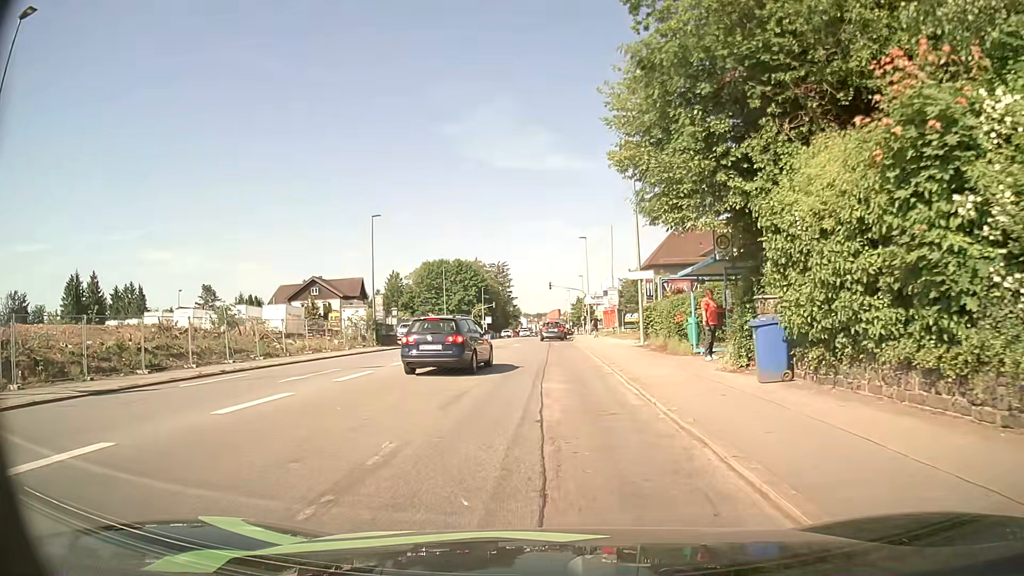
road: tertiary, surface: asphalt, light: Day
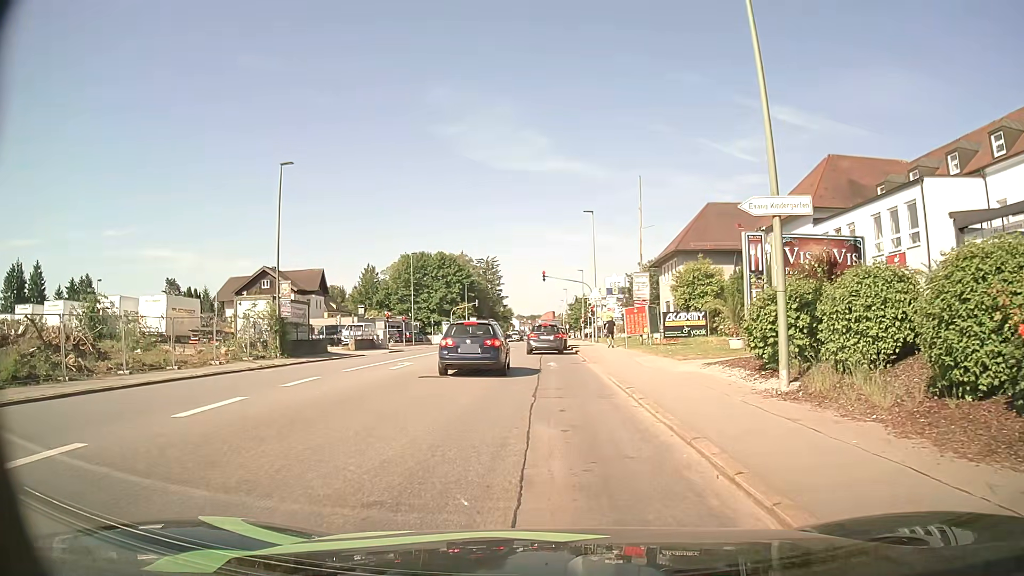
(+0.5, +18.1) m; +2°
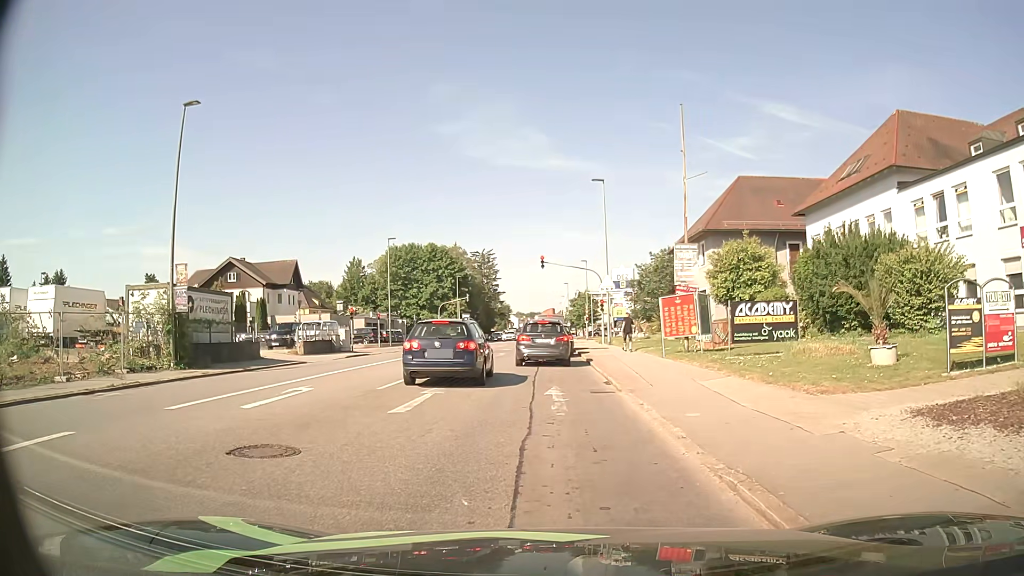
(0.0, +10.6) m; 0°
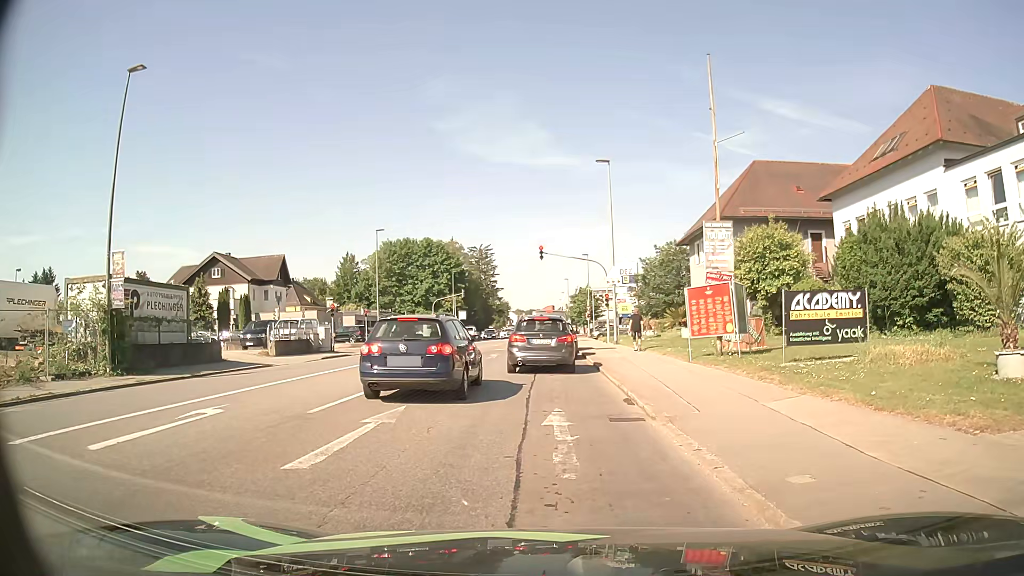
(0.0, +4.2) m; -1°
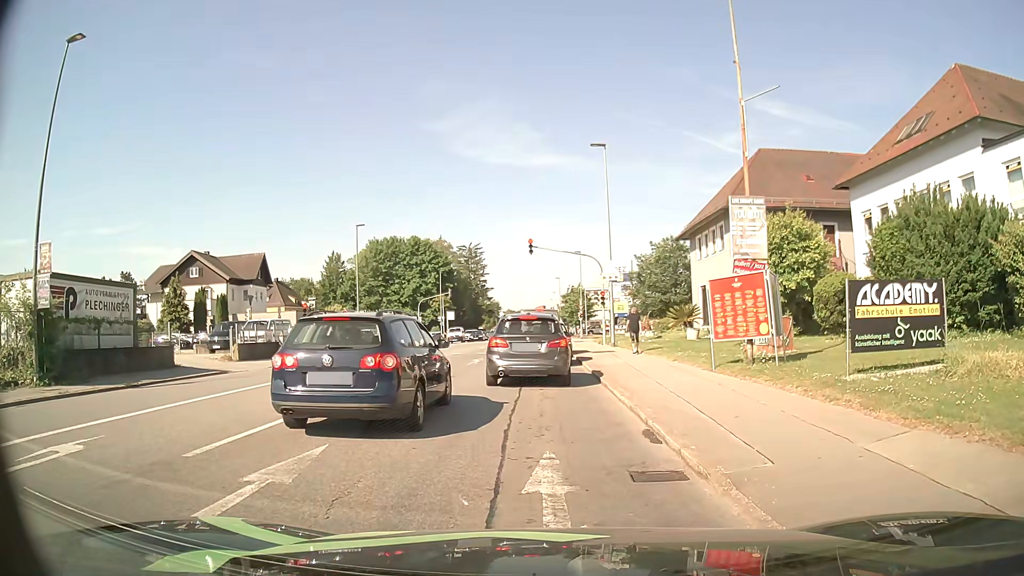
(+0.1, +3.4) m; +1°
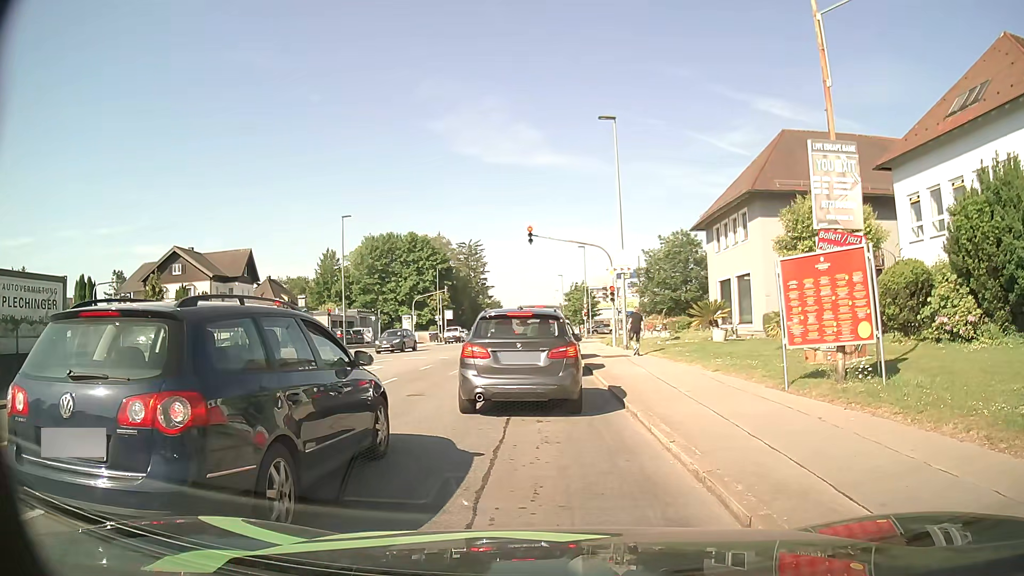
(+0.1, +4.4) m; 0°
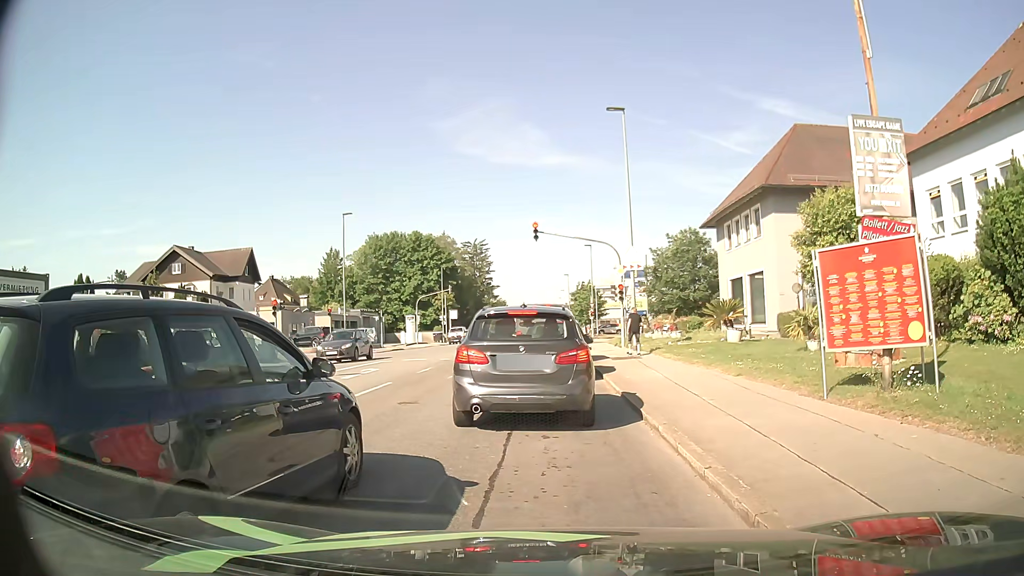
(0.0, +1.2) m; 0°
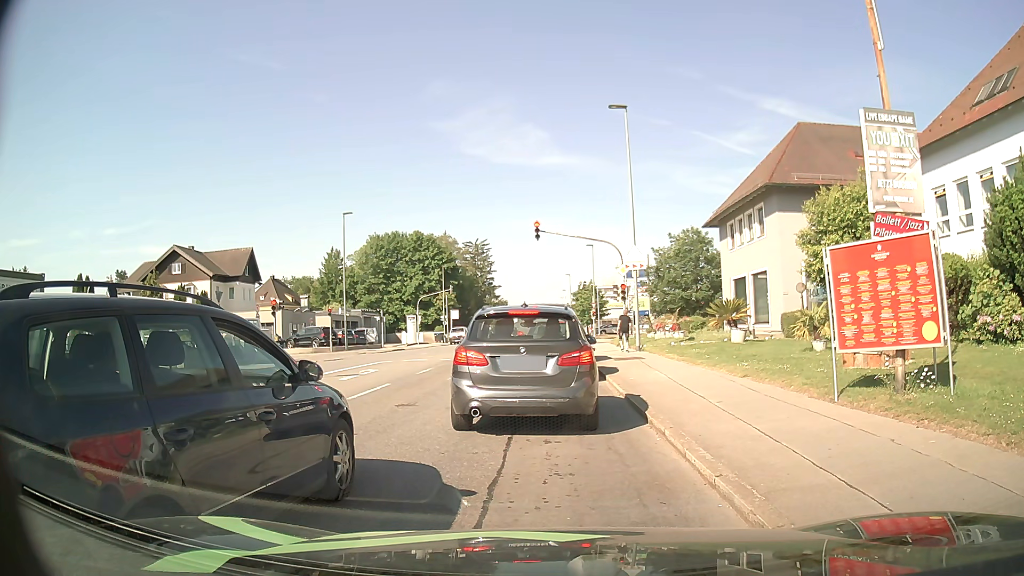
(0.0, +0.4) m; 0°
(0, +10) (0, +20) (0, +30) (0, +40) (0, +50) (0, +60) (0, +70) (0, +80) (0, +90) (0, +100) m
